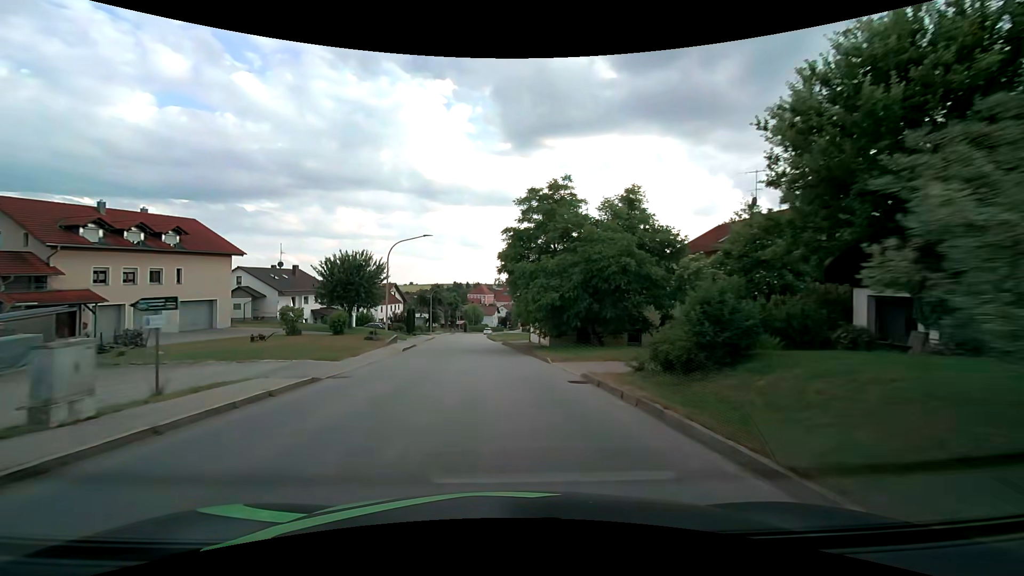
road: tertiary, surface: asphalt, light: Day
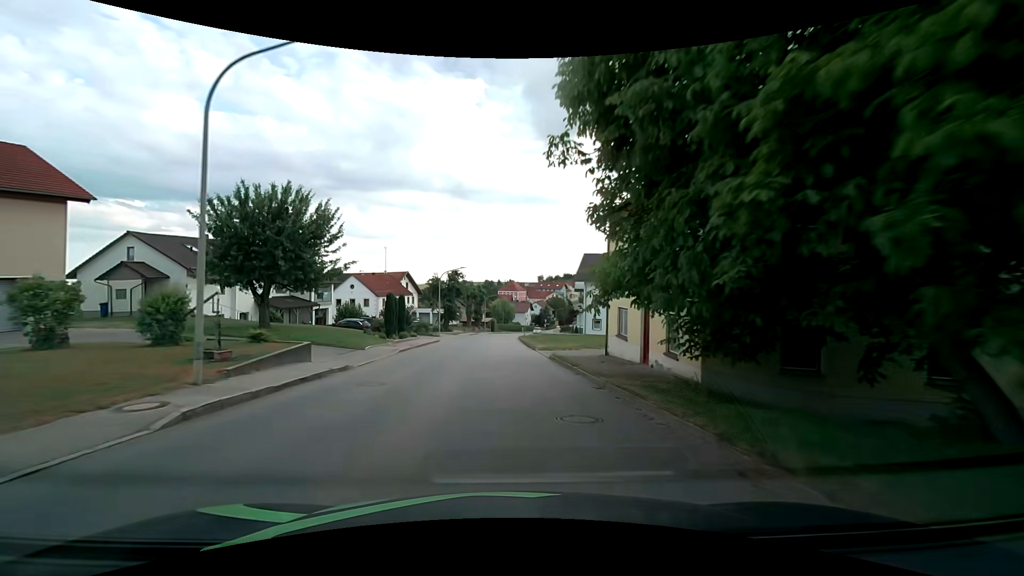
(-0.9, +22.8) m; -4°
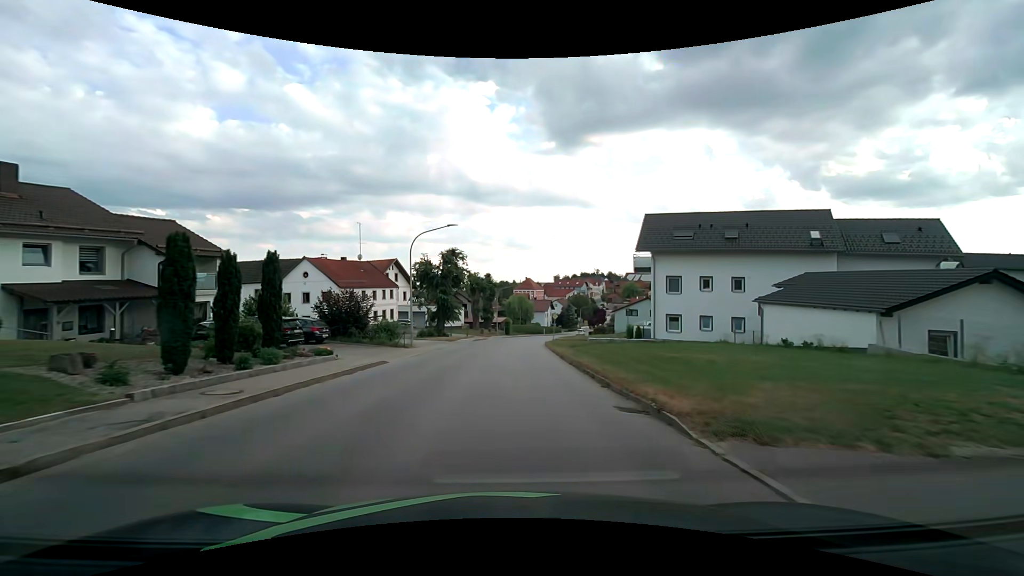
(-0.3, +22.8) m; -2°
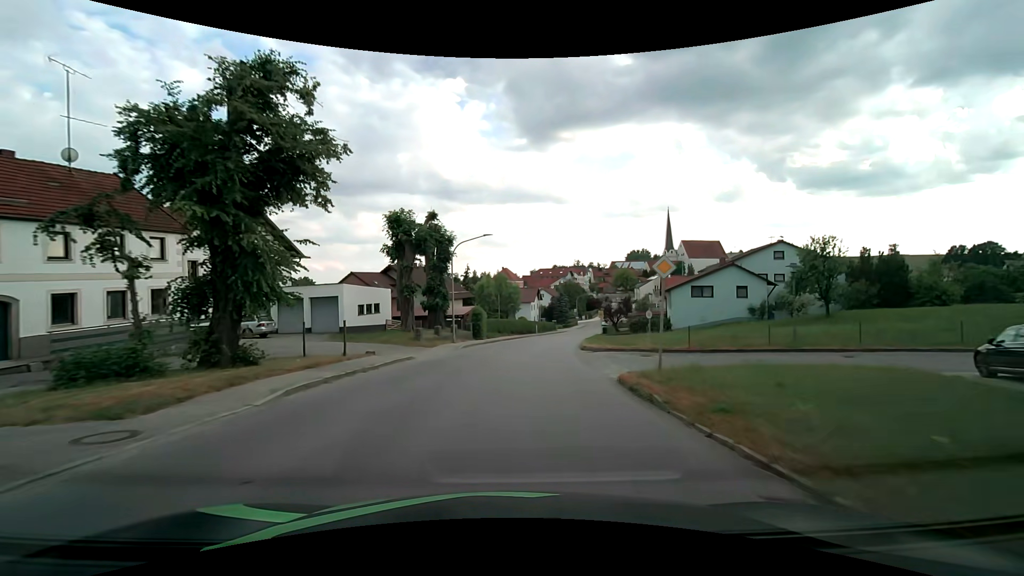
(+0.5, +38.0) m; +3°
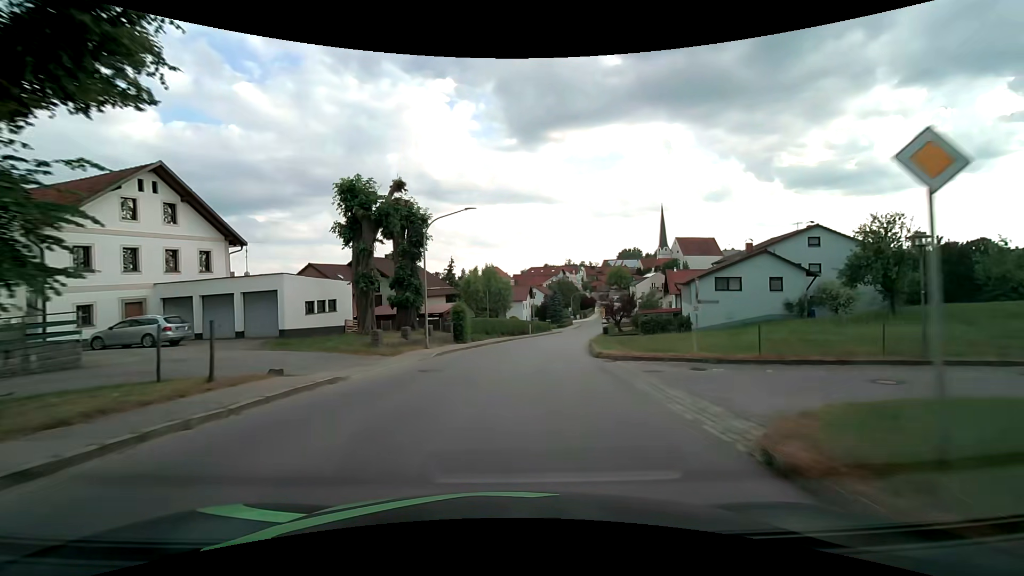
(+0.1, +7.6) m; +1°
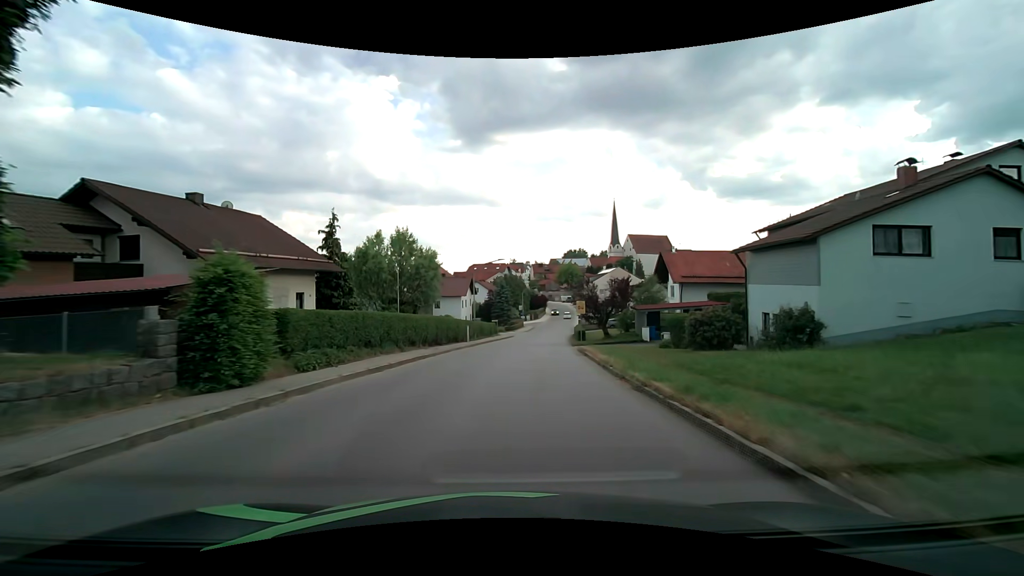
(+1.3, +22.8) m; +7°
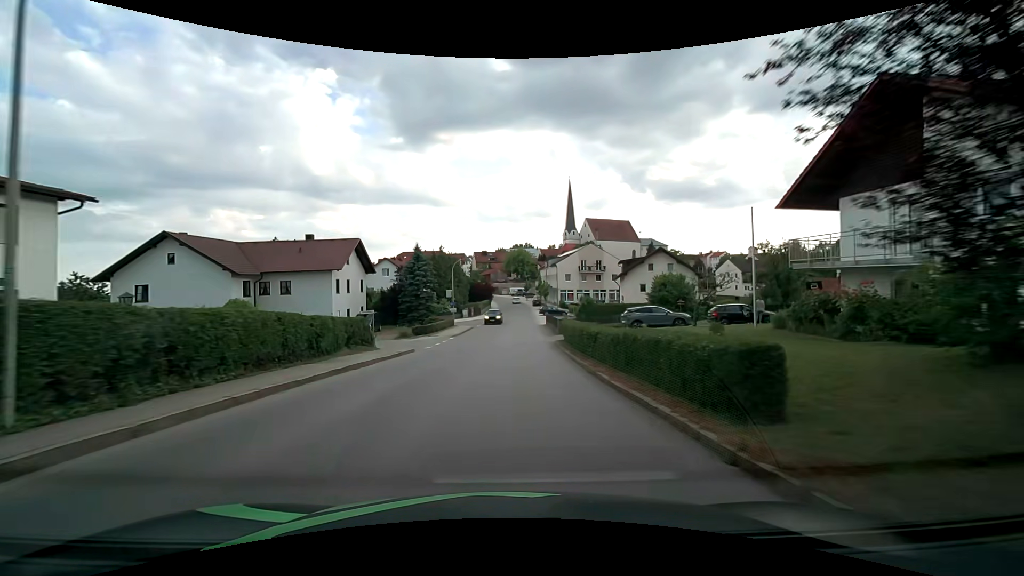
(+2.3, +38.0) m; +6°
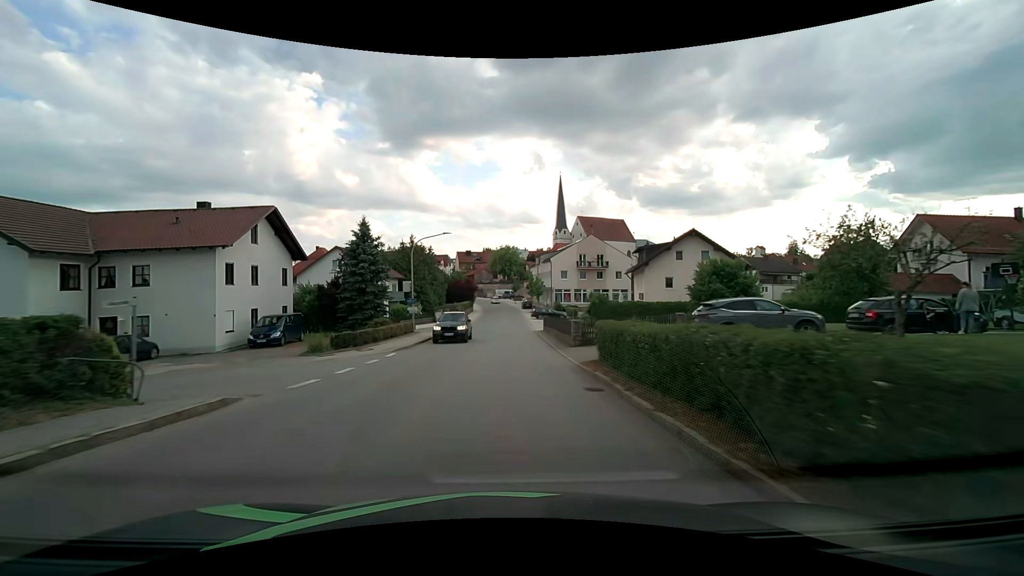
(+0.2, +15.3) m; +1°
(0, +10) (0, +20) (0, +30) (0, +40) (0, +50) (0, +60) (0, +70) (0, +80) (0, +90) (-1, +100) m
